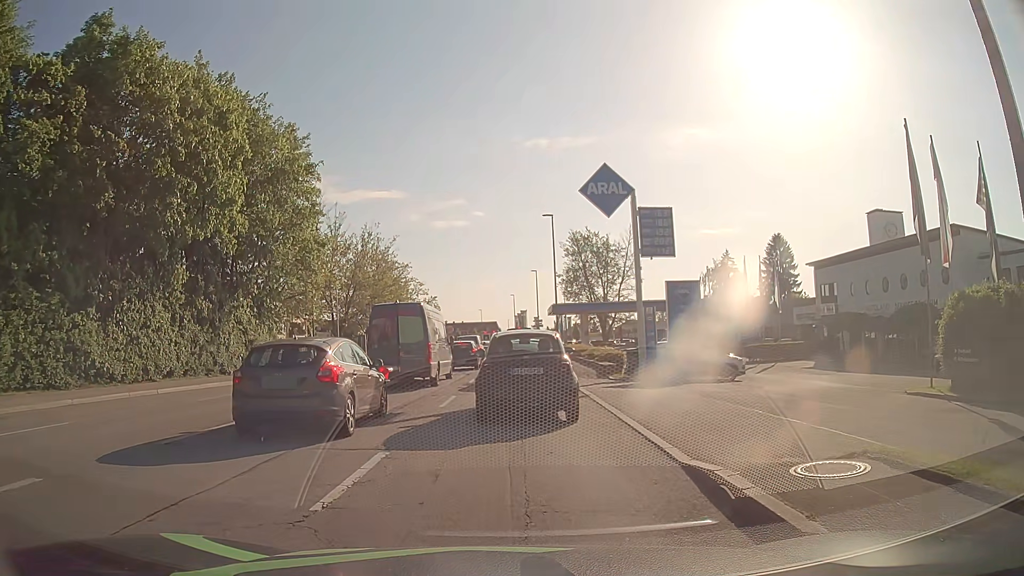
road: tertiary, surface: asphalt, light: Day
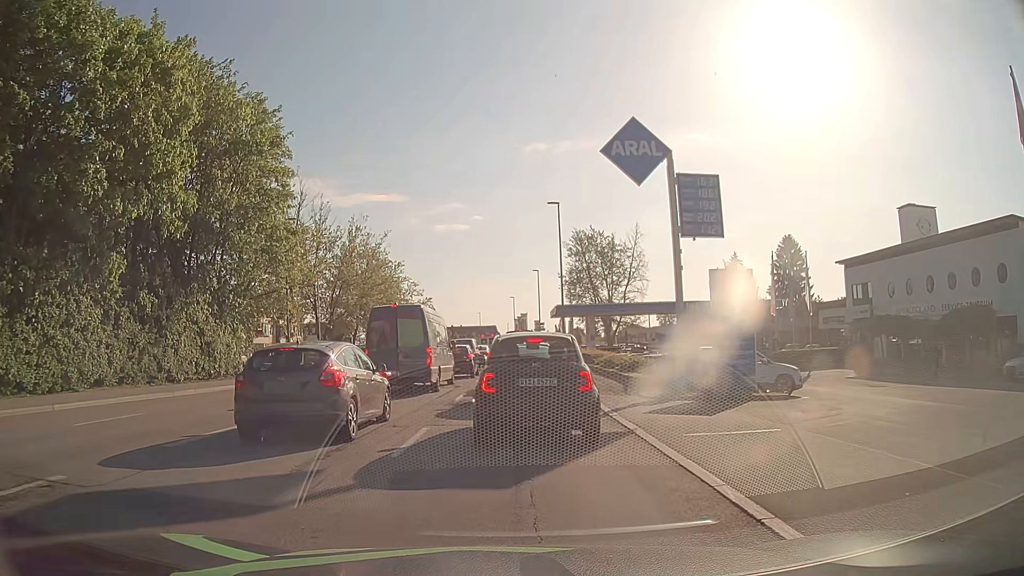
(-0.1, +5.8) m; -3°
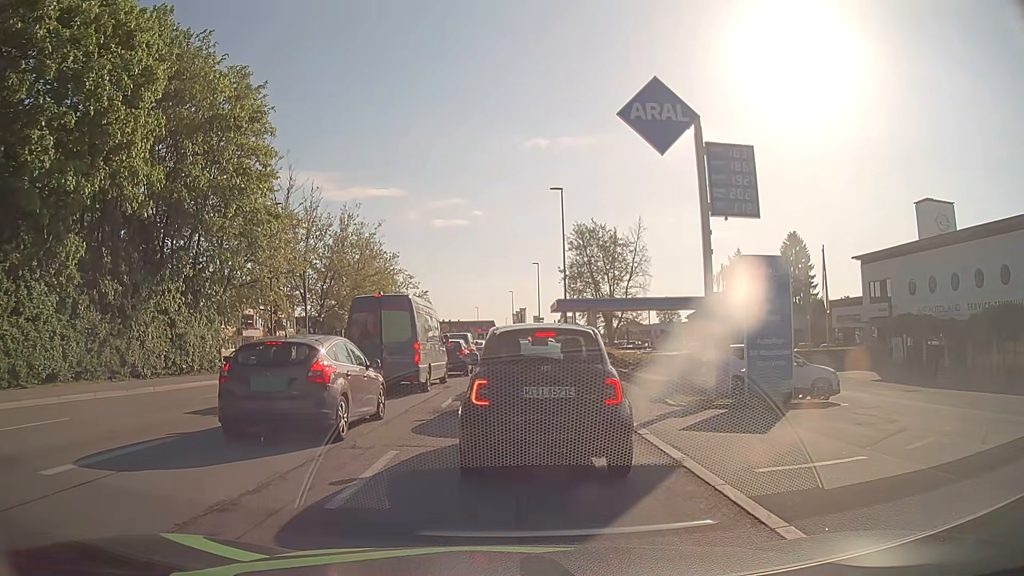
(+0.1, +2.8) m; +1°
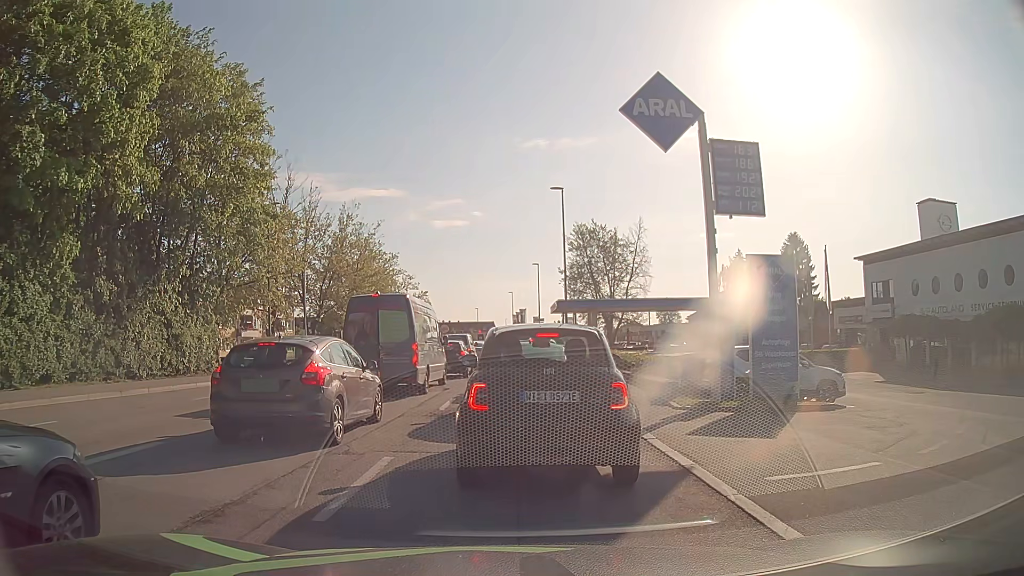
(0.0, +0.4) m; 0°
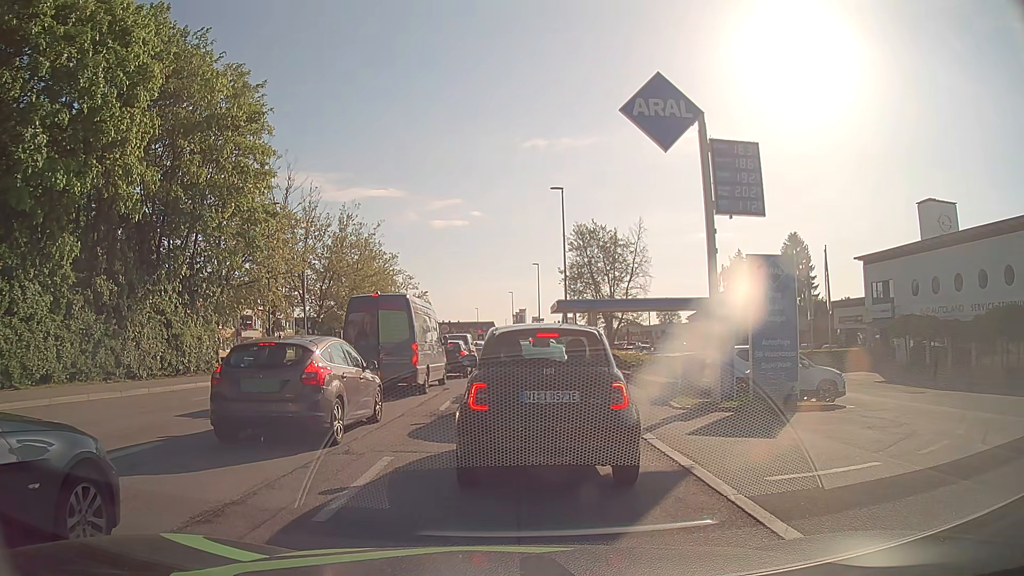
(0.0, 0.0) m; 0°
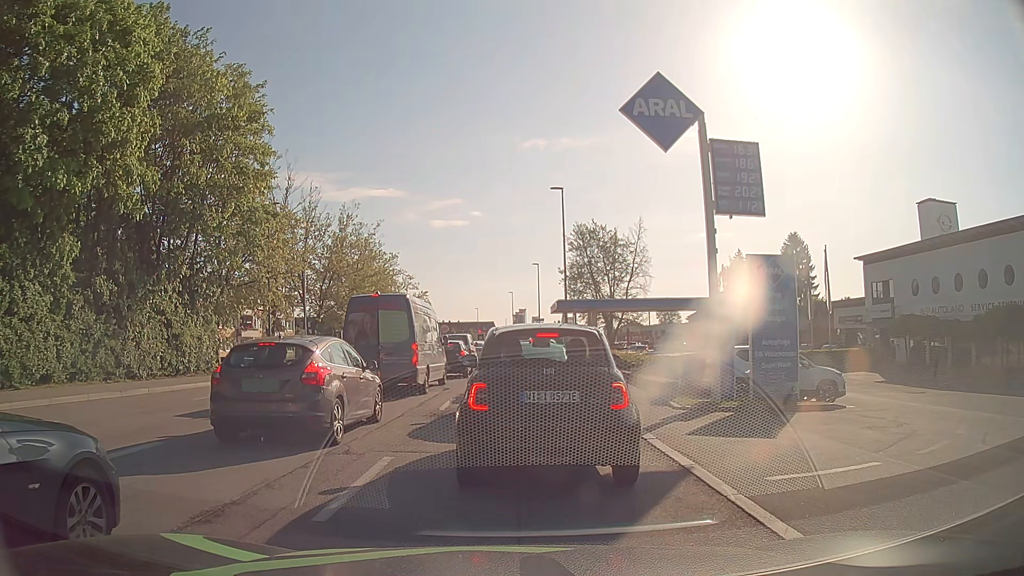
(0.0, 0.0) m; 0°
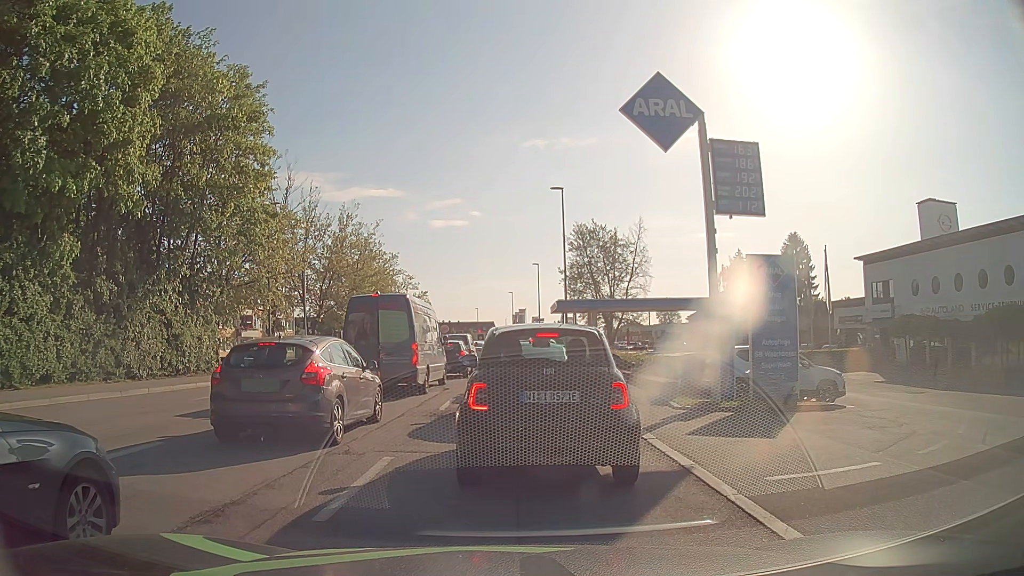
(0.0, 0.0) m; 0°
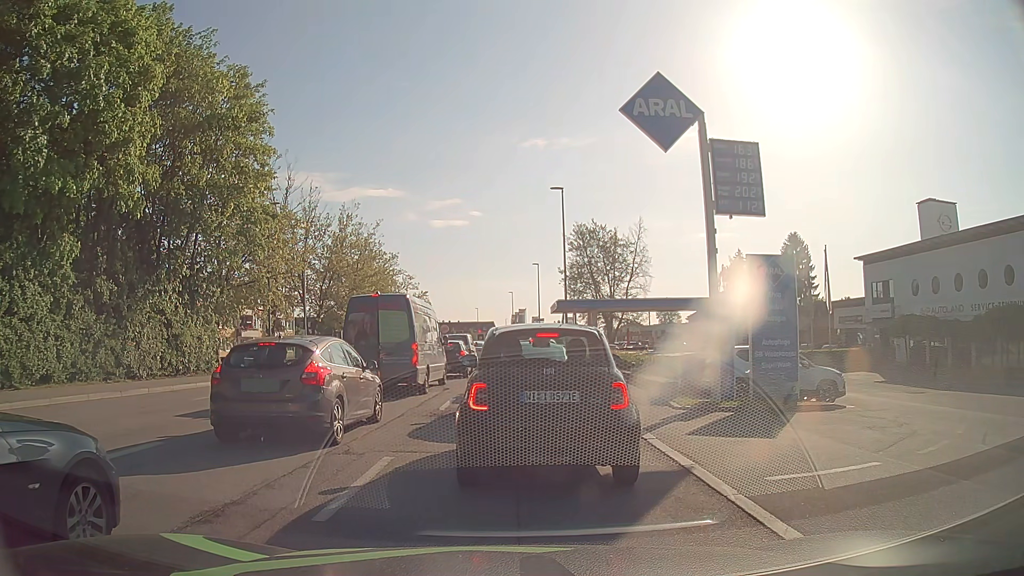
(0.0, 0.0) m; 0°
